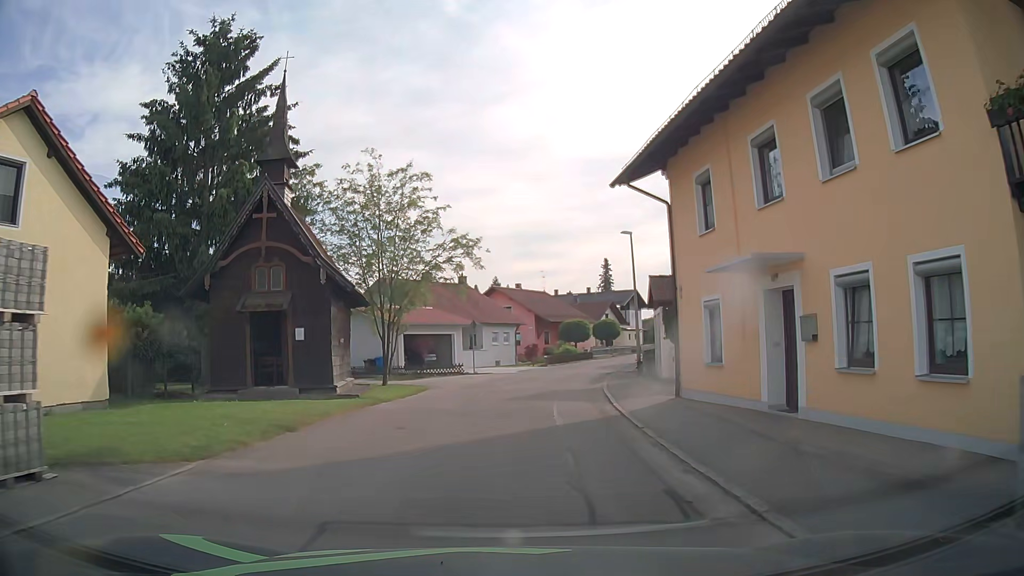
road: residential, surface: asphalt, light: Day
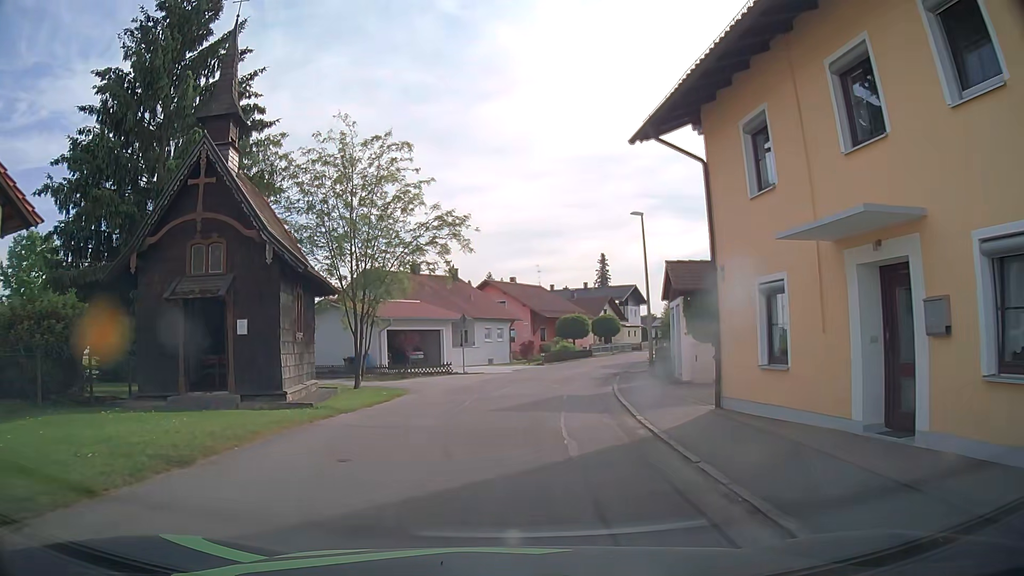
(0.0, +3.7) m; 0°
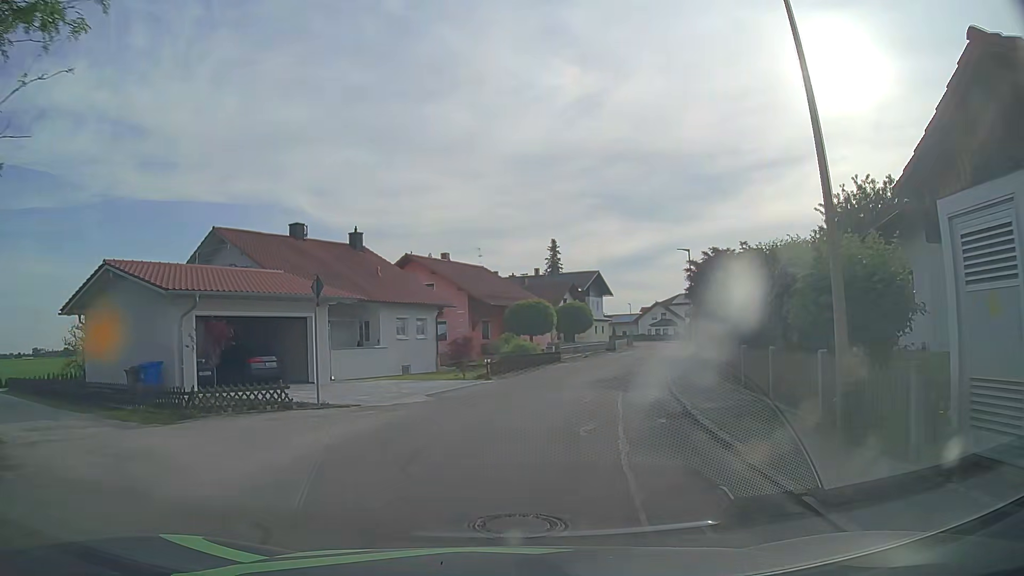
(+1.0, +17.9) m; +6°
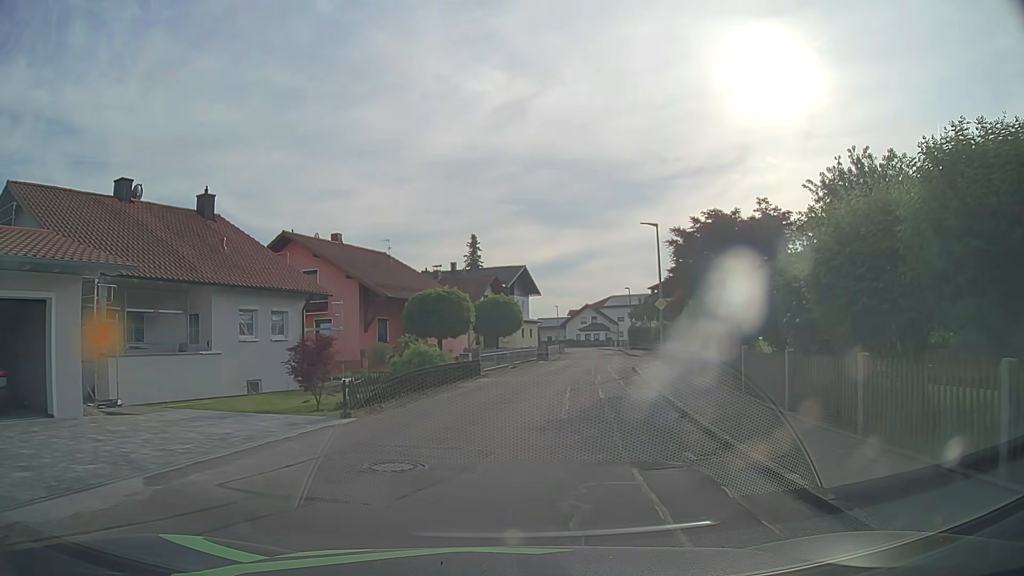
(+0.6, +10.9) m; +7°
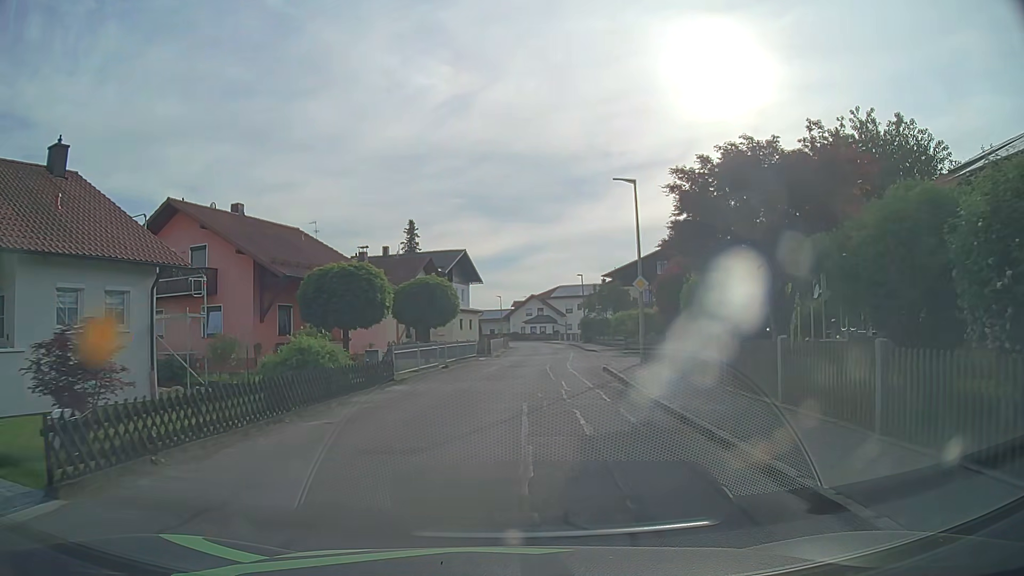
(+0.3, +7.3) m; +5°
(0, +10) (+1, +20) (+2, +30) (+3, +40) (+3, +50) (+3, +60) (+3, +70) (+2, +80) (-1, +89) (-5, +99) m
